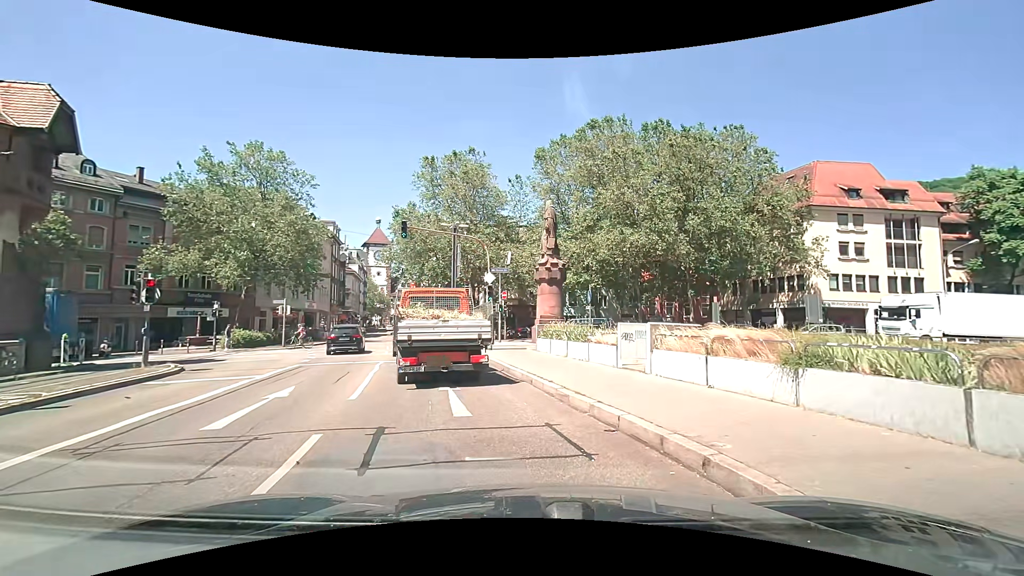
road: primary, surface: asphalt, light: Day
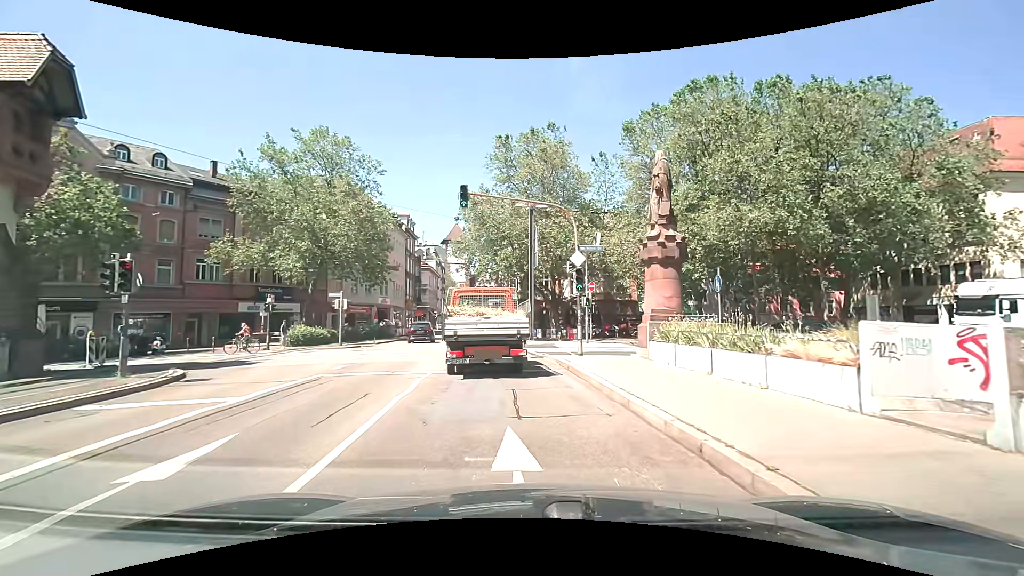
(-0.7, +6.2) m; -11°
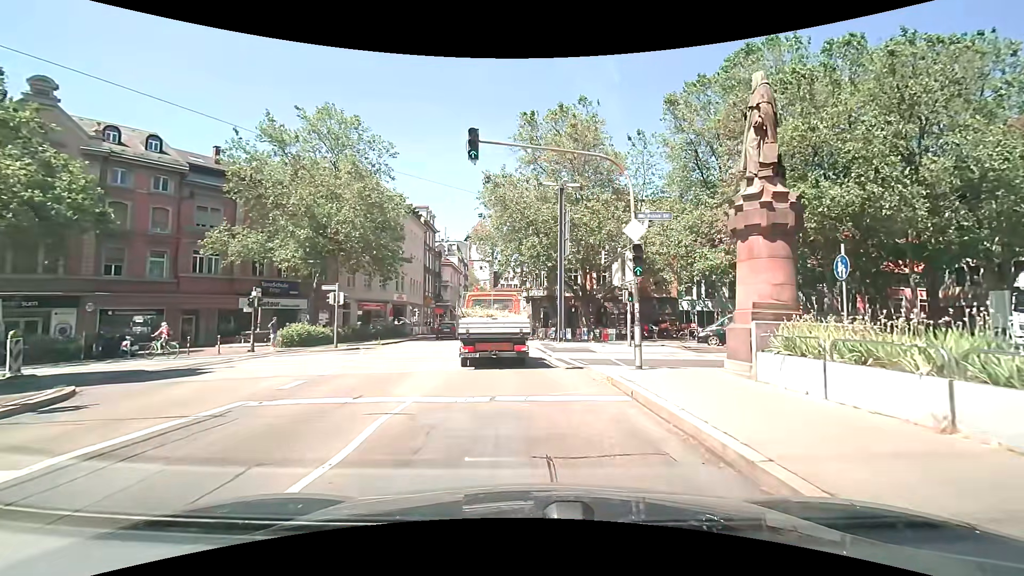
(-0.2, +5.1) m; -3°
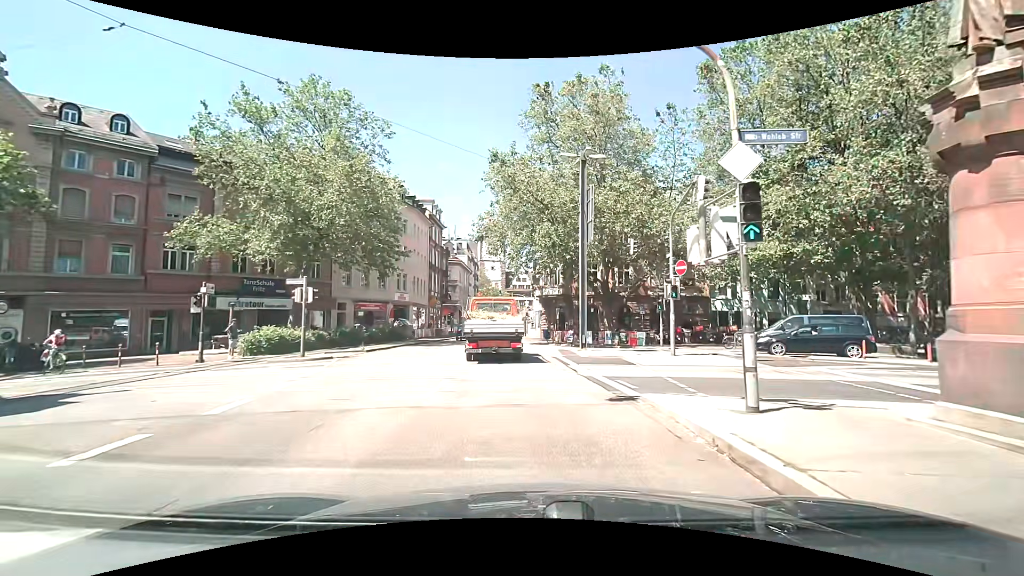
(-0.1, +5.5) m; -2°
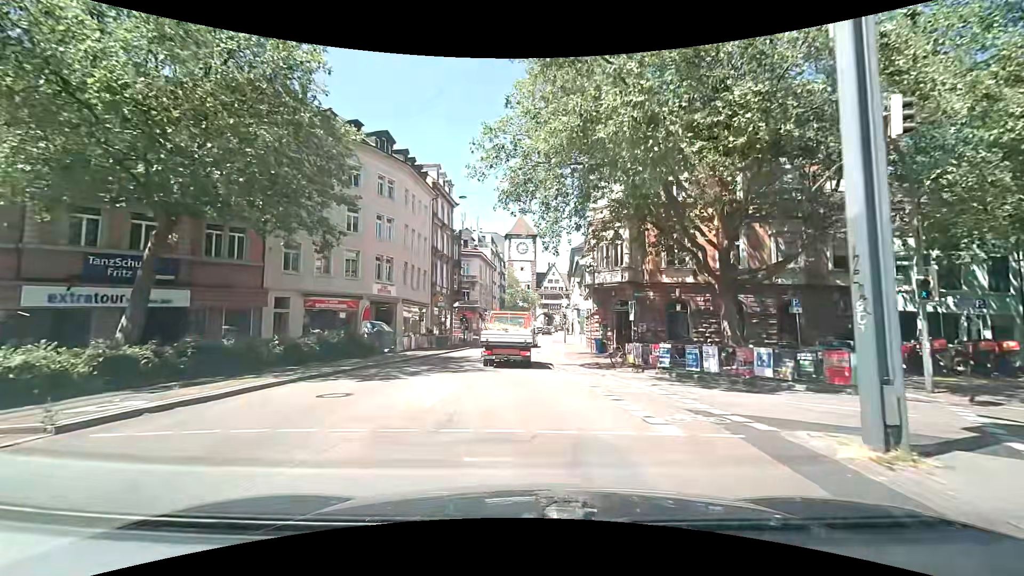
(-0.6, +18.5) m; -3°
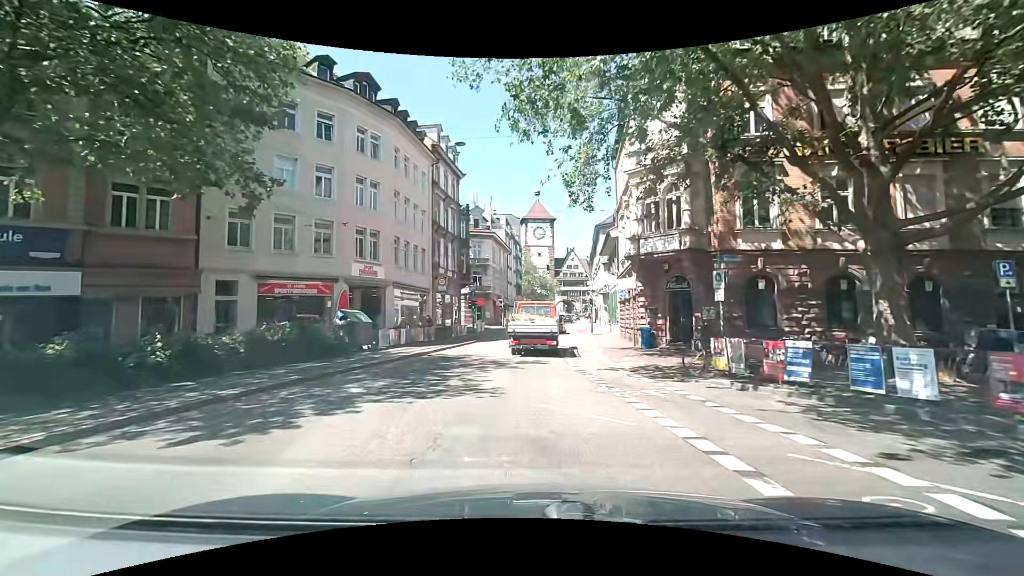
(-0.1, +8.0) m; -1°
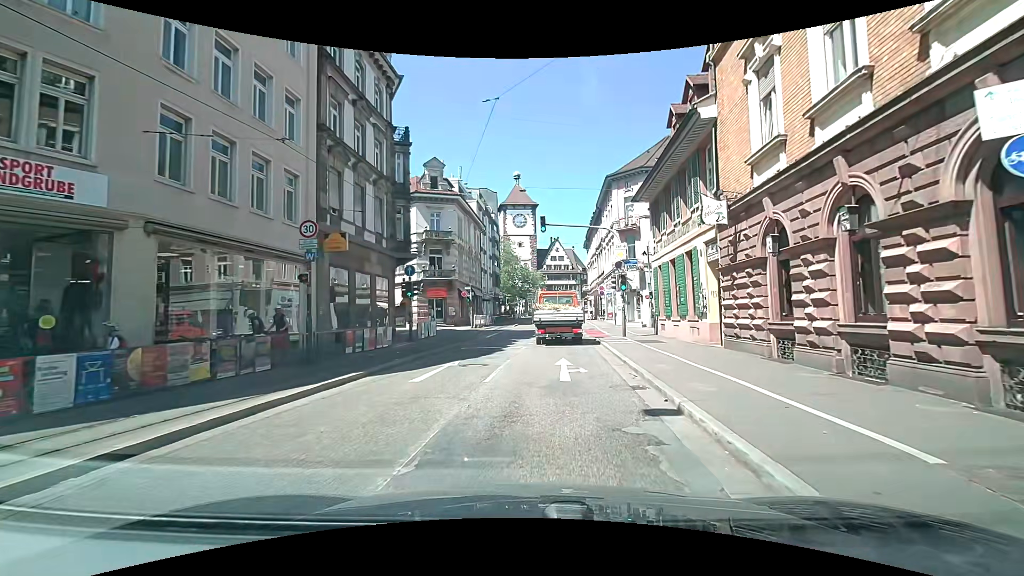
(-0.7, +20.4) m; -1°
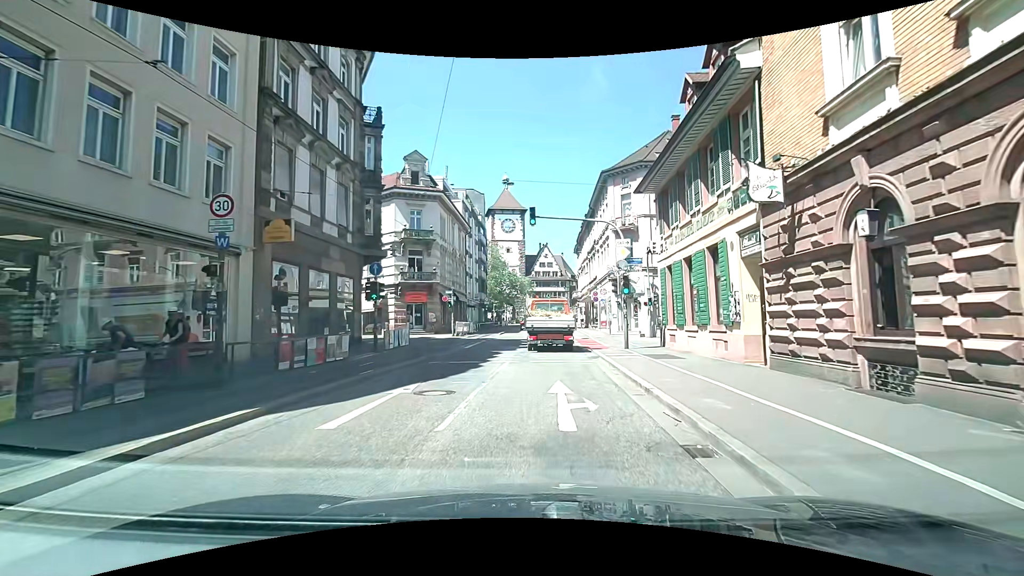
(+0.1, +3.8) m; +3°
